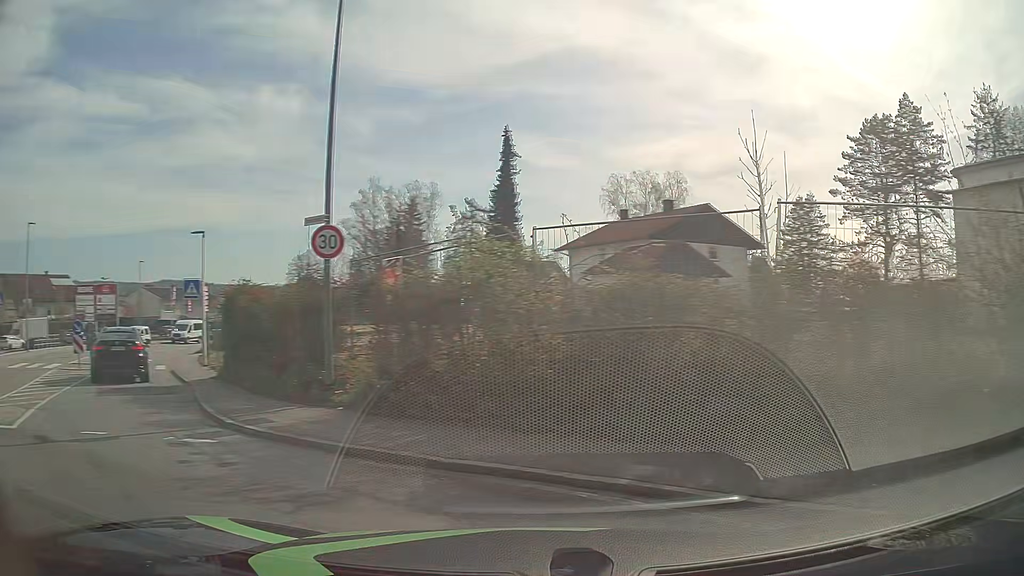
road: tertiary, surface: asphalt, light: Day
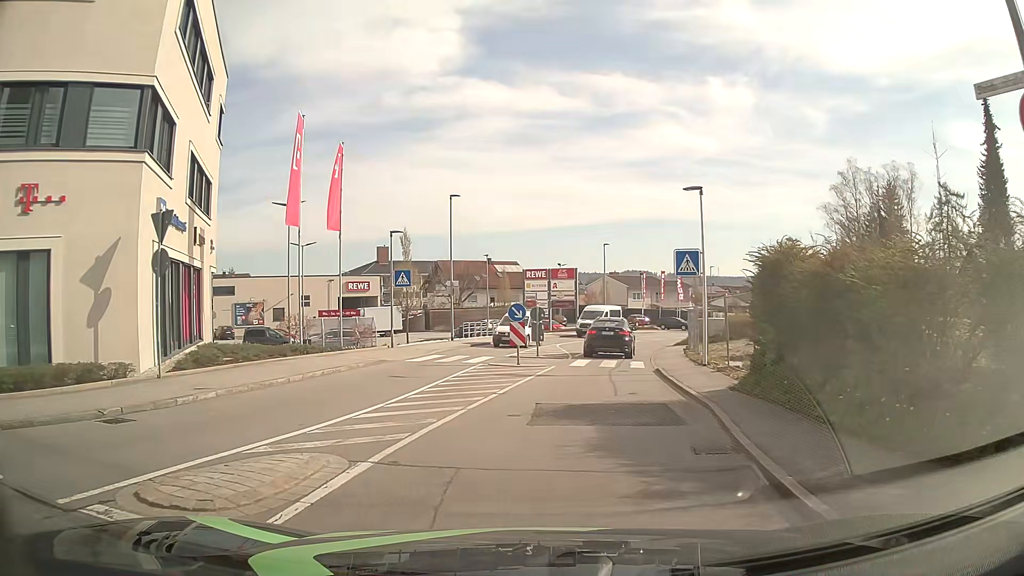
(-3.3, +6.4) m; -43°
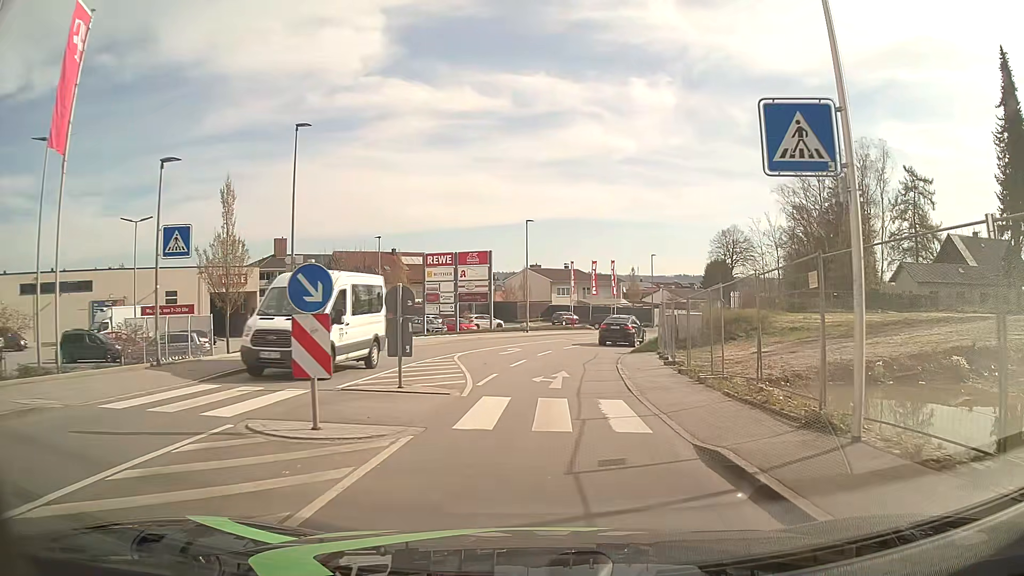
(+1.1, +14.2) m; +8°
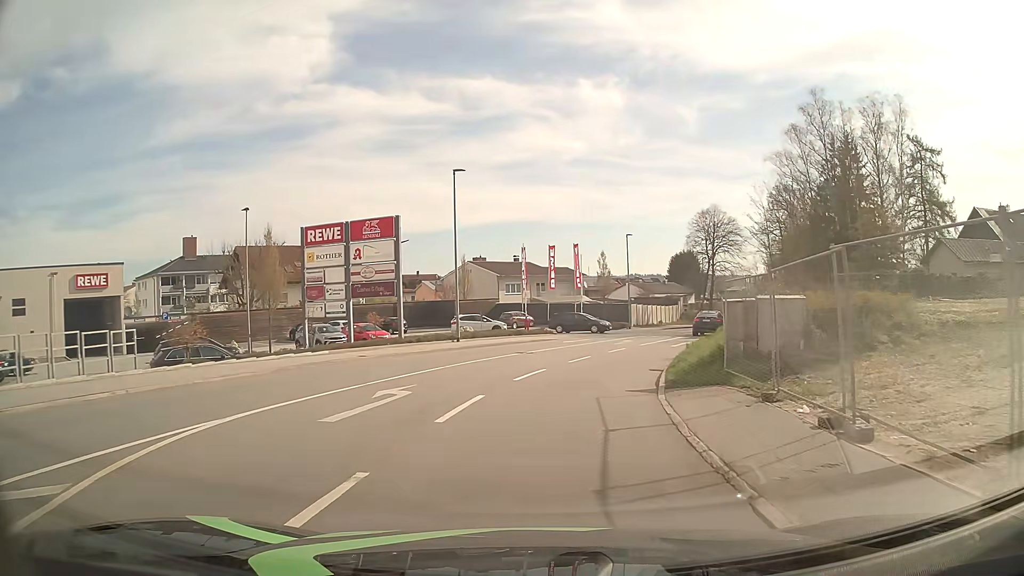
(+0.5, +17.4) m; +4°
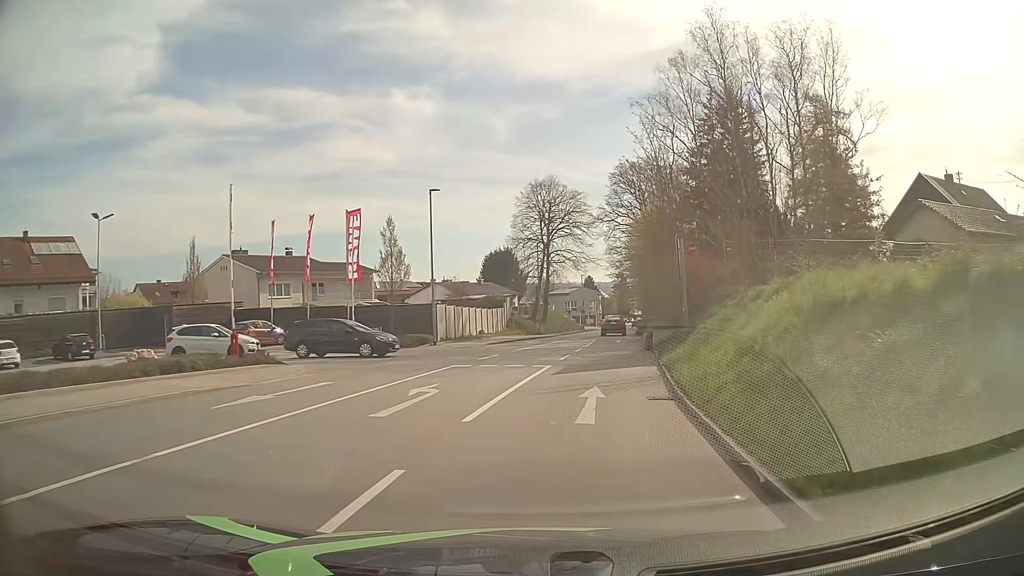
(+2.7, +23.2) m; +16°
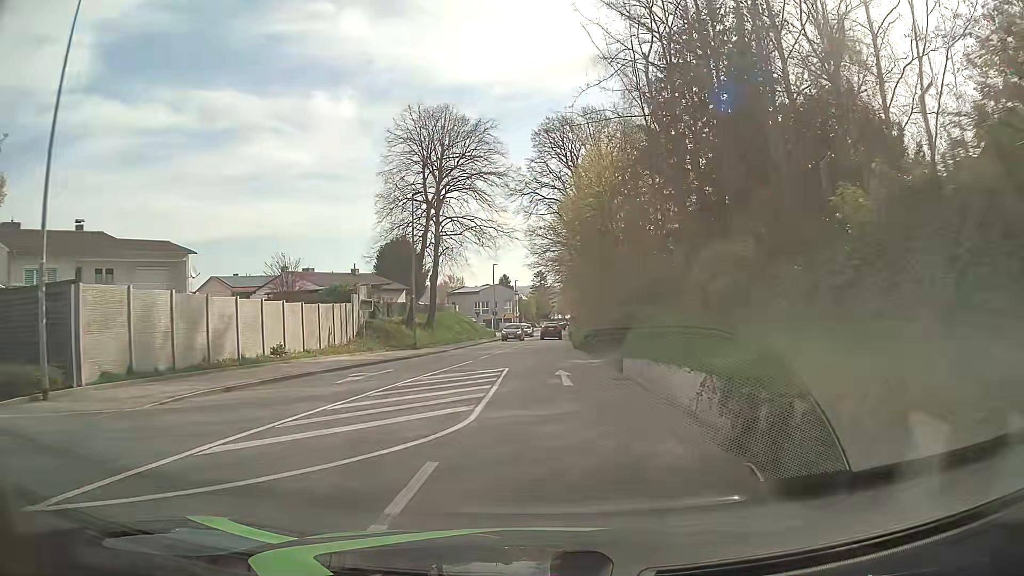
(+2.2, +24.7) m; +7°
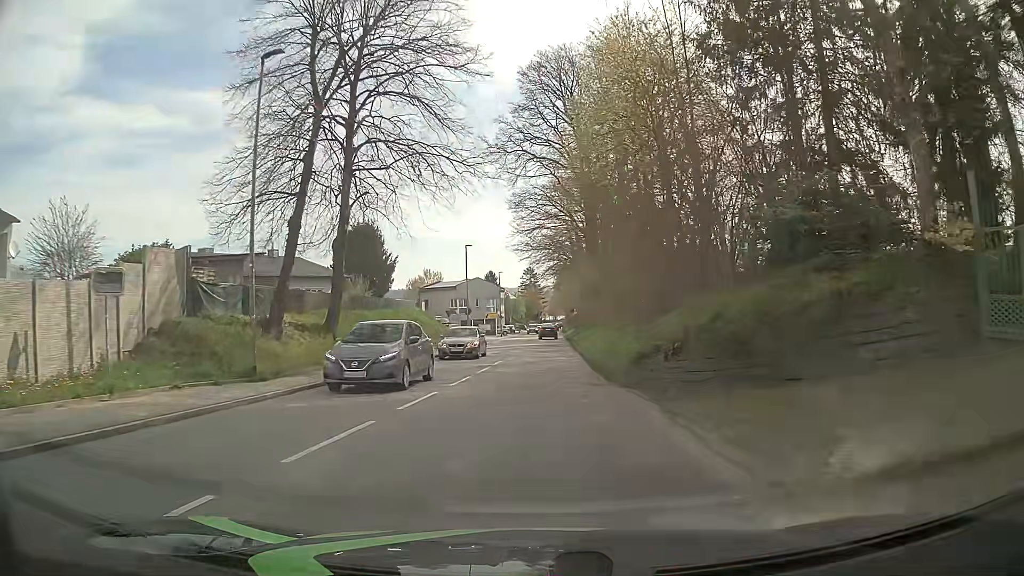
(+0.1, +19.6) m; +1°
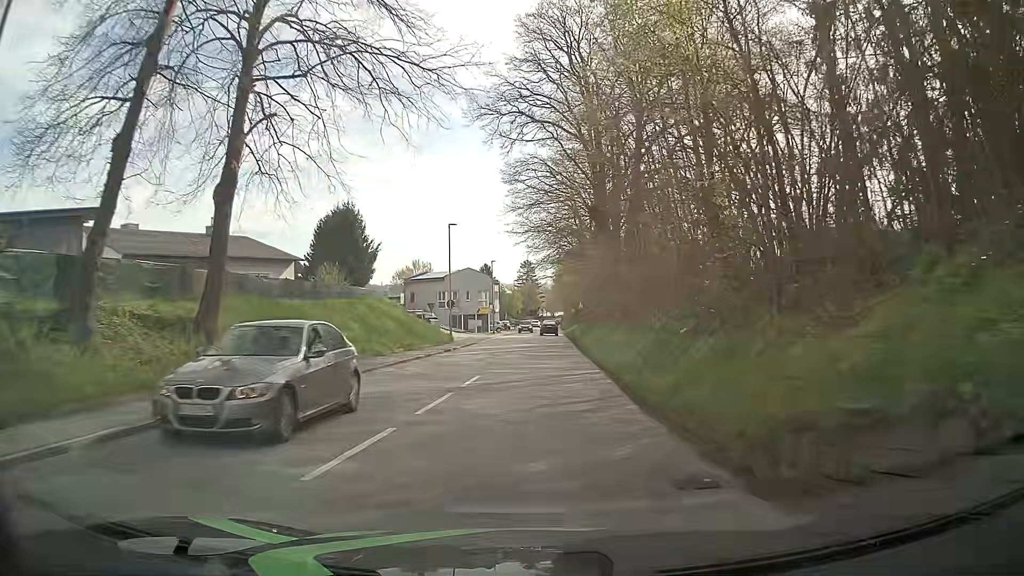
(0.0, +9.7) m; 0°
(0, +10) (0, +20) (0, +30) (+1, +40) (+1, +50) (+1, +60) (+2, +70) (+2, +80) (+2, +90) (+2, +100) m
